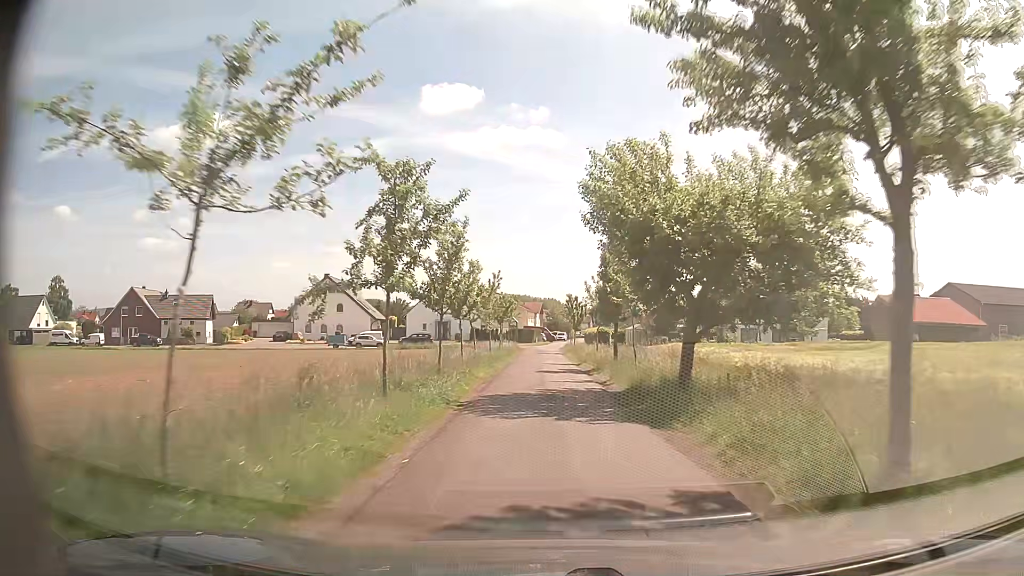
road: residential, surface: asphalt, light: Day
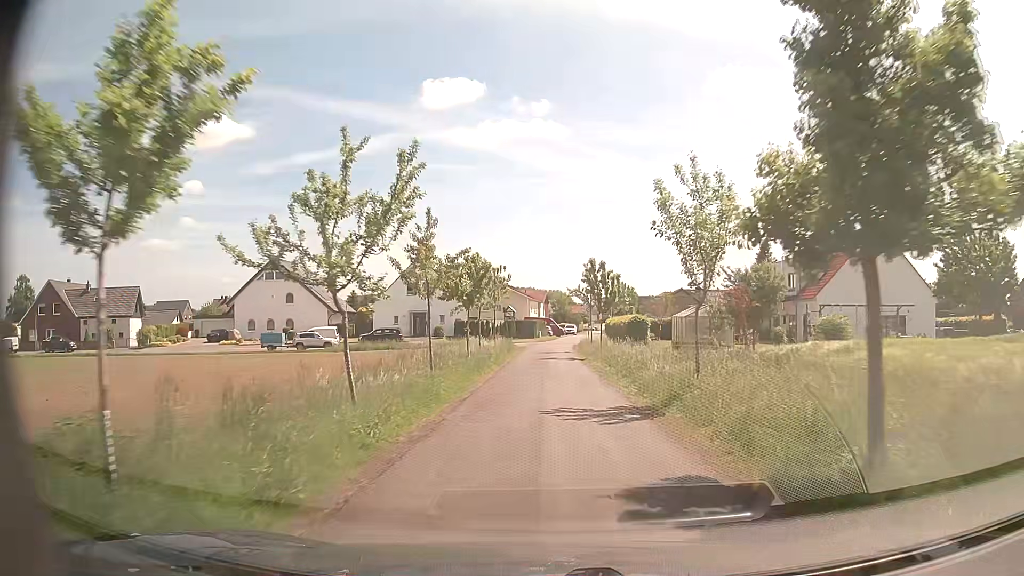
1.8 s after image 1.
(-0.3, +21.6) m; -1°
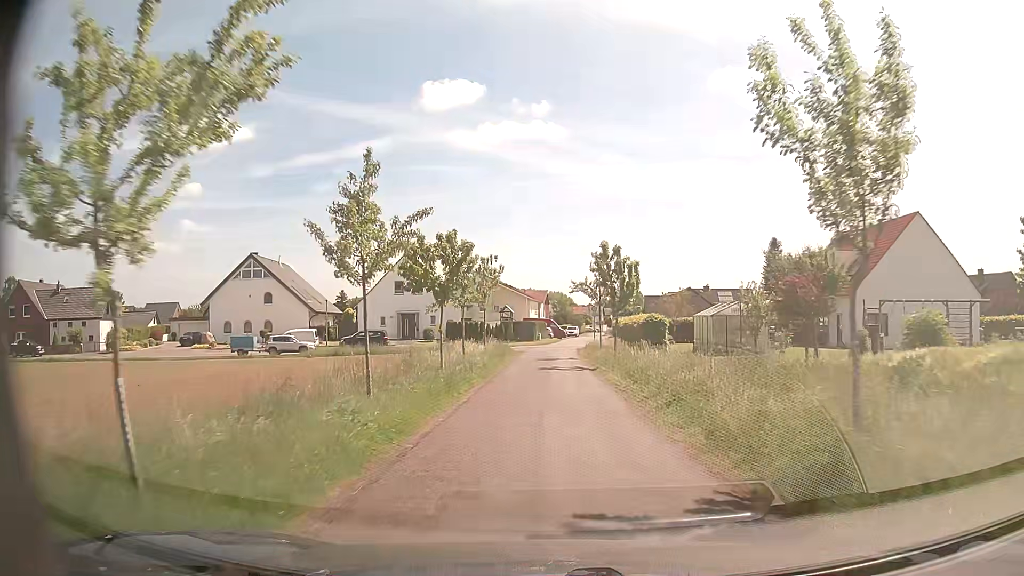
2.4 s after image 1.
(0.0, +6.4) m; 0°
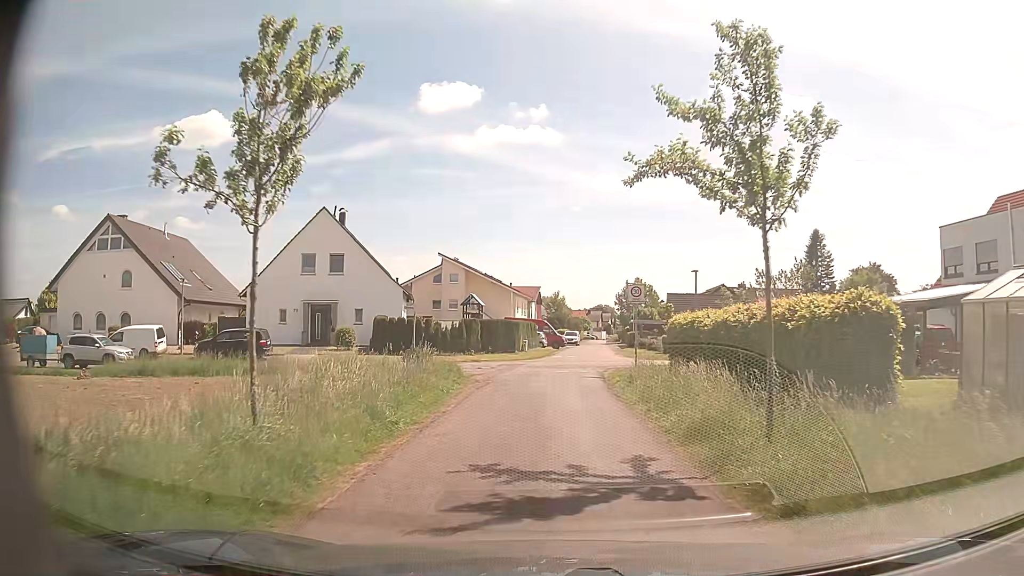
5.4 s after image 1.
(+0.3, +25.5) m; +1°
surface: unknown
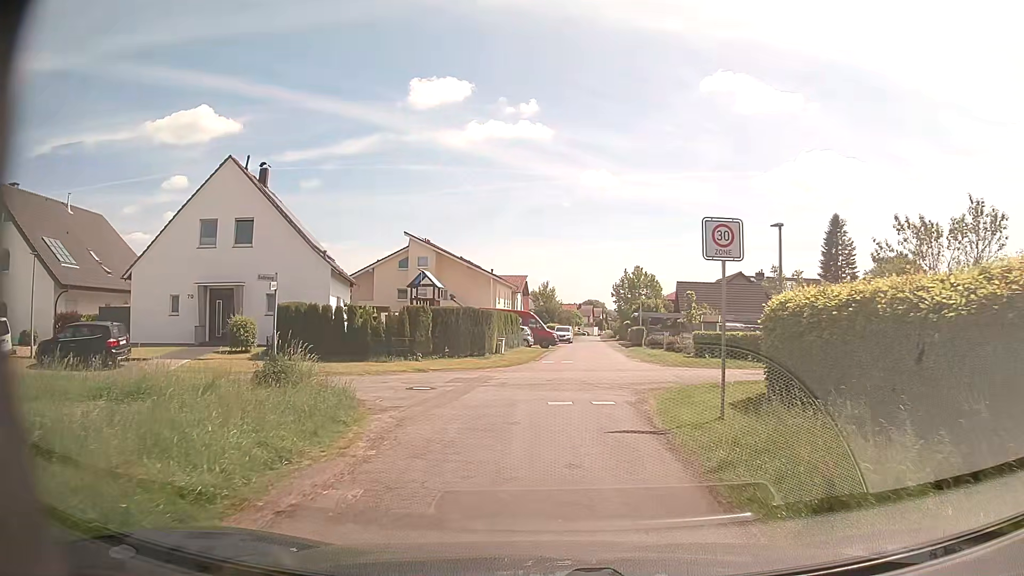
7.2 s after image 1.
(+0.2, +12.9) m; +2°
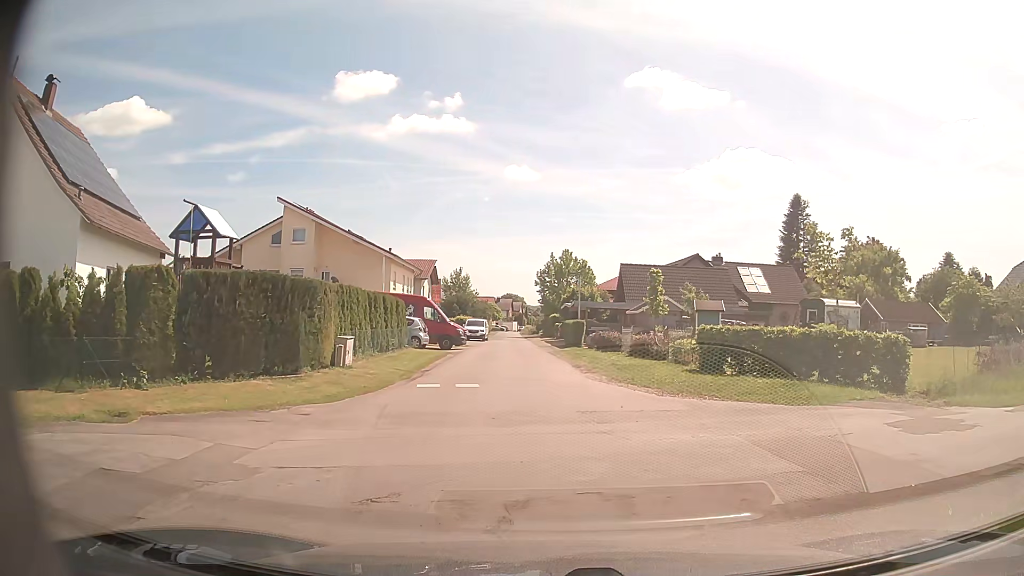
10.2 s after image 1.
(+0.4, +14.2) m; +6°
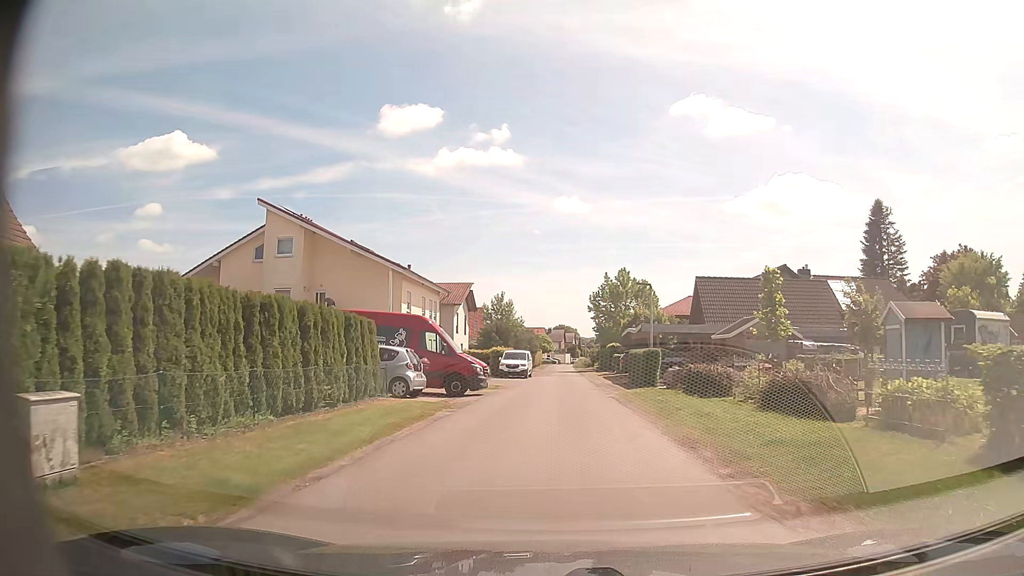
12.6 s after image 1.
(-0.1, +12.1) m; -5°
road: unclassified
